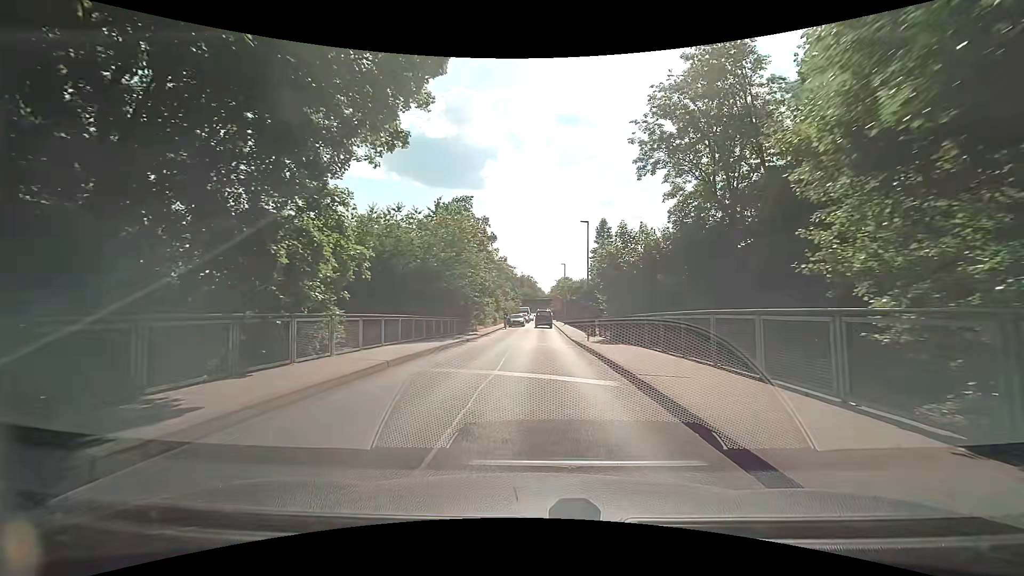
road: unclassified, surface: asphalt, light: Day
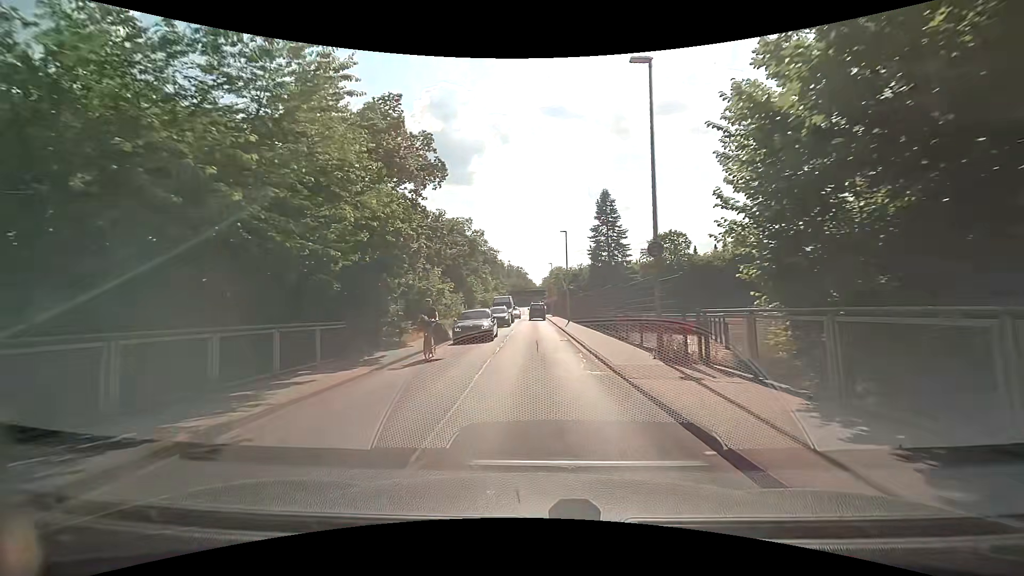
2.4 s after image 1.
(-0.3, +21.6) m; -1°
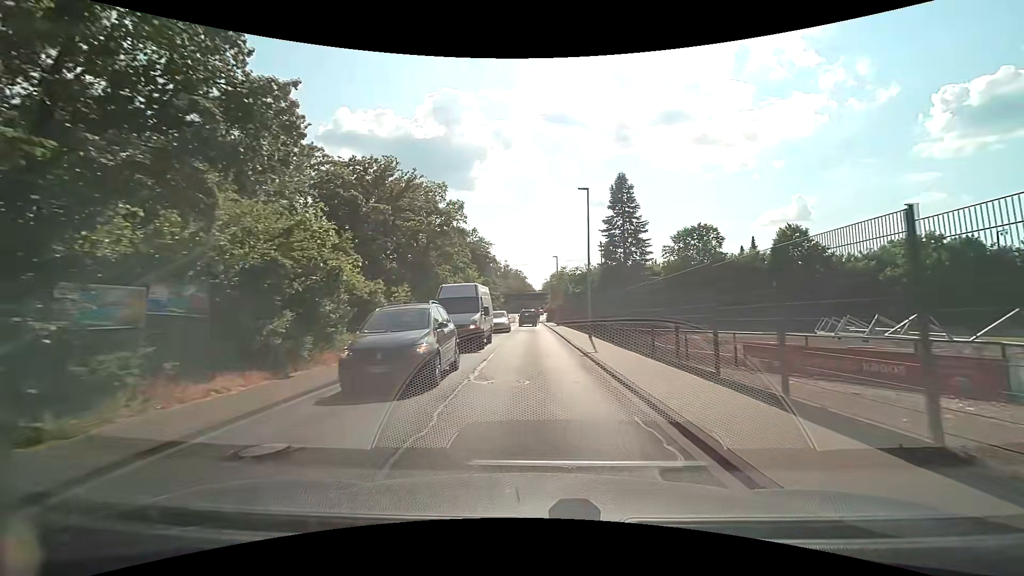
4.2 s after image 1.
(+0.1, +17.0) m; 0°
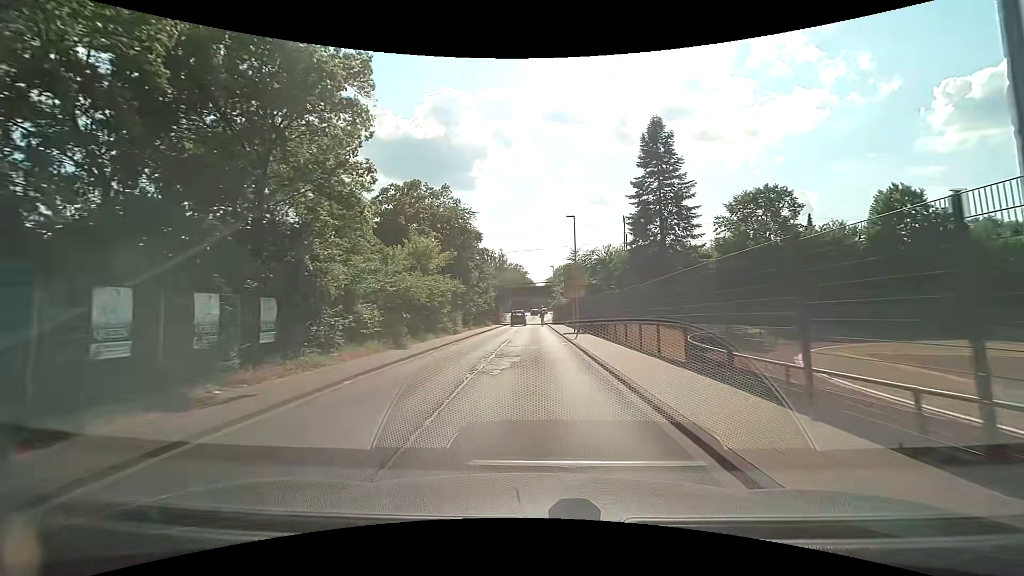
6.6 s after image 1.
(+0.2, +23.1) m; 0°
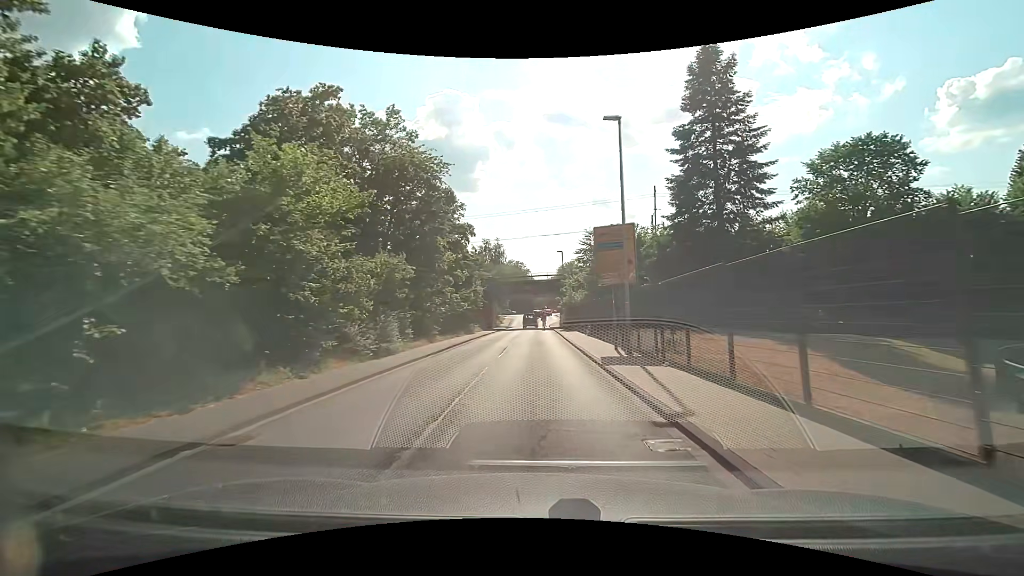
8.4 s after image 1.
(0.0, +17.3) m; 0°
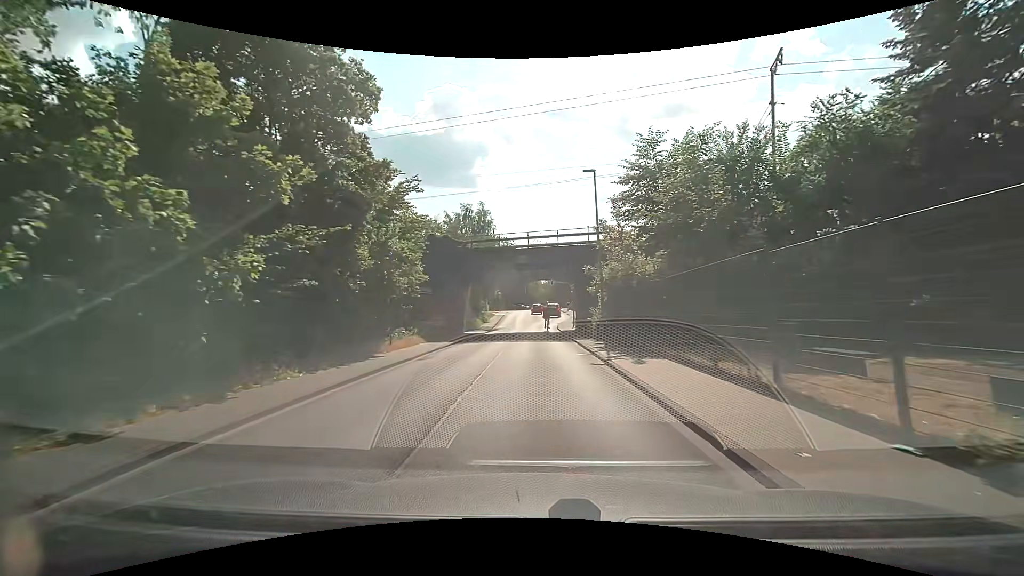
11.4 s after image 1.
(0.0, +27.3) m; 0°
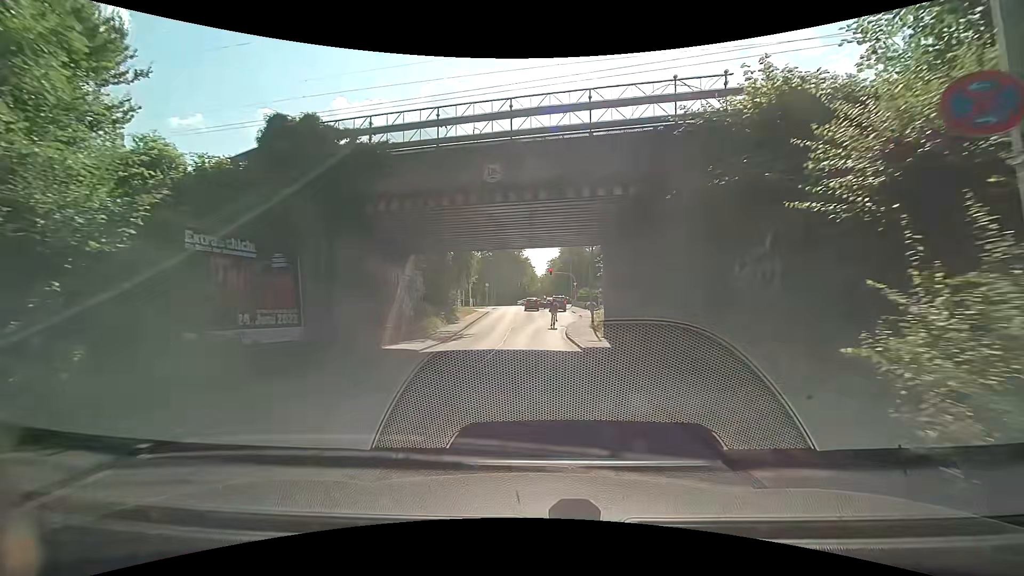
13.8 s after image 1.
(+0.1, +19.6) m; +1°
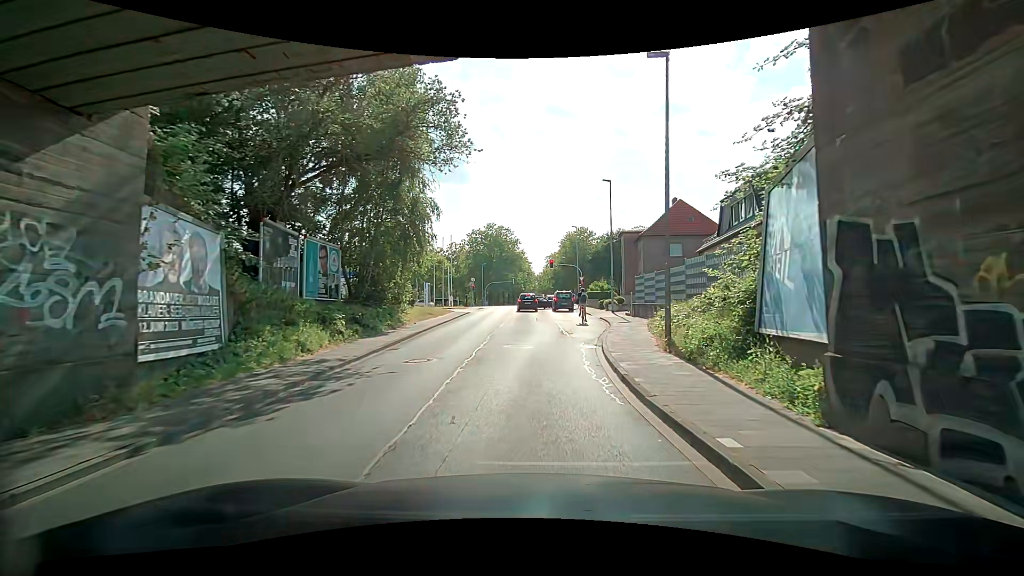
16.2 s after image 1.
(-0.4, +17.3) m; +1°
(0, +10) (0, +20) (+1, +30) (+2, +40) (+1, +50) (+1, +60) (+1, +70) (+3, +79) (+11, +85) (+21, +85) m
